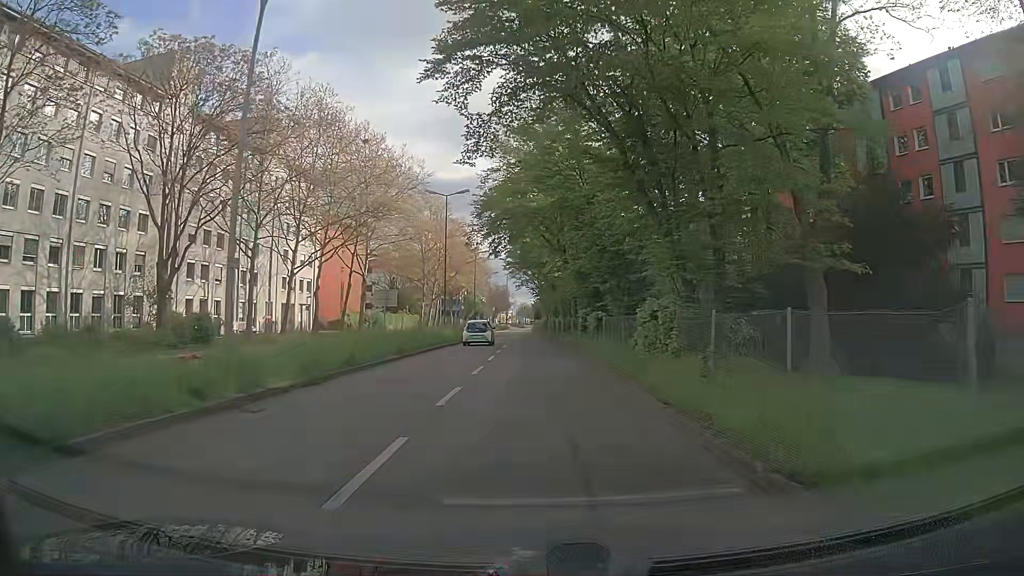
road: secondary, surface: asphalt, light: Day
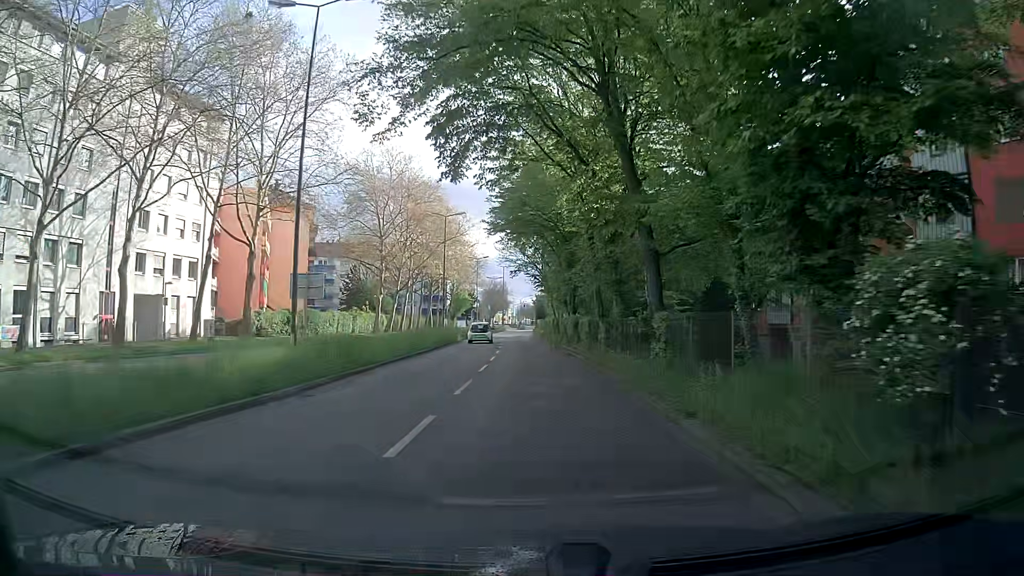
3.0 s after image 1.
(+0.1, +28.5) m; 0°
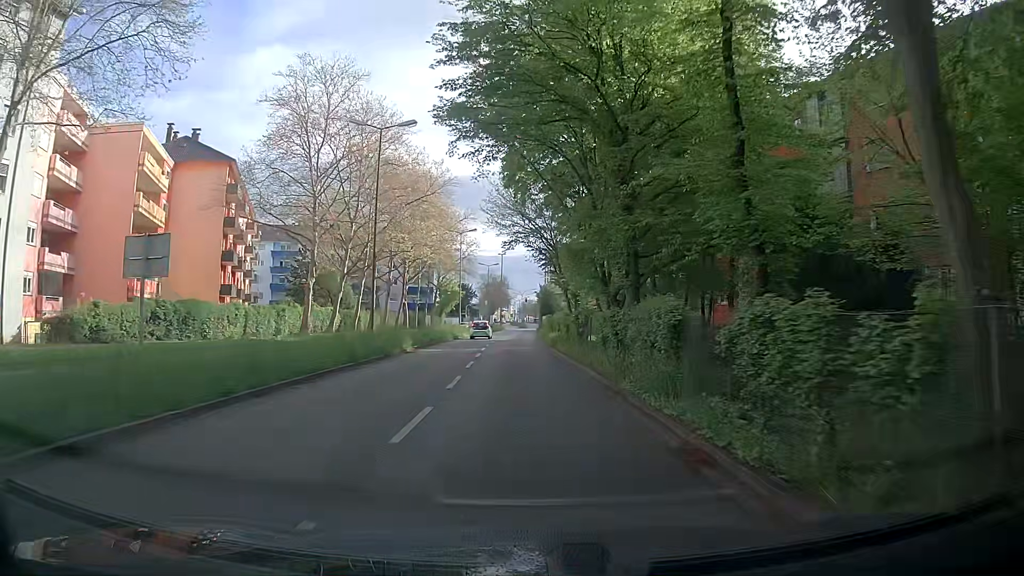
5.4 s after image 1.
(0.0, +23.3) m; -1°
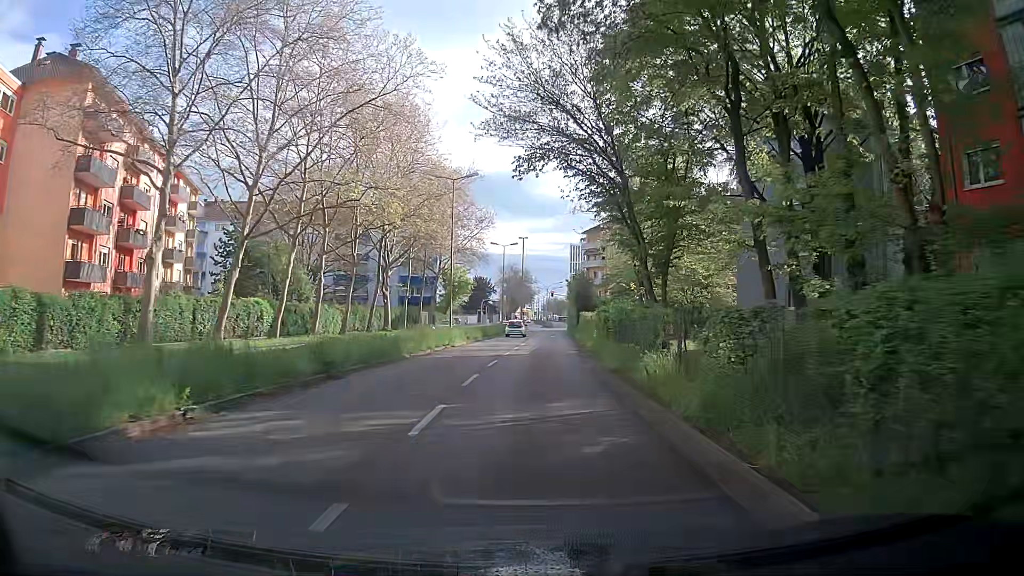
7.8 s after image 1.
(-0.3, +23.8) m; -1°
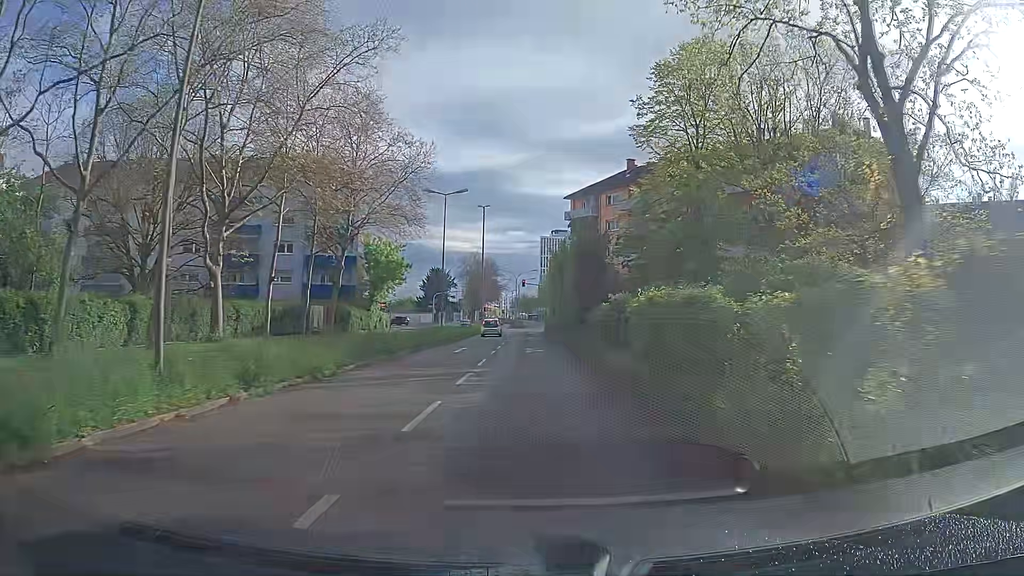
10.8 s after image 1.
(+0.2, +29.5) m; +3°
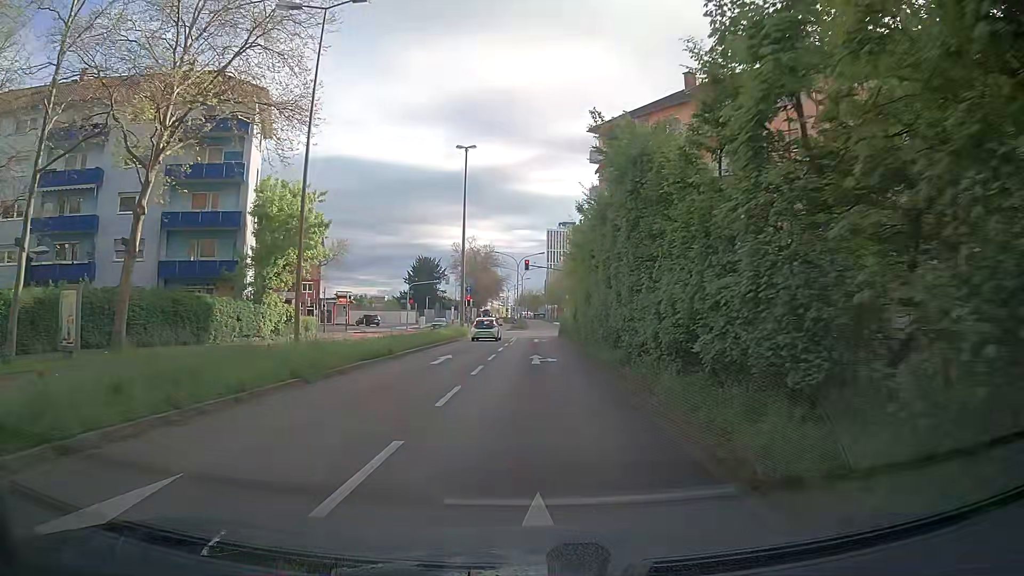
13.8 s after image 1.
(-0.5, +27.5) m; -2°
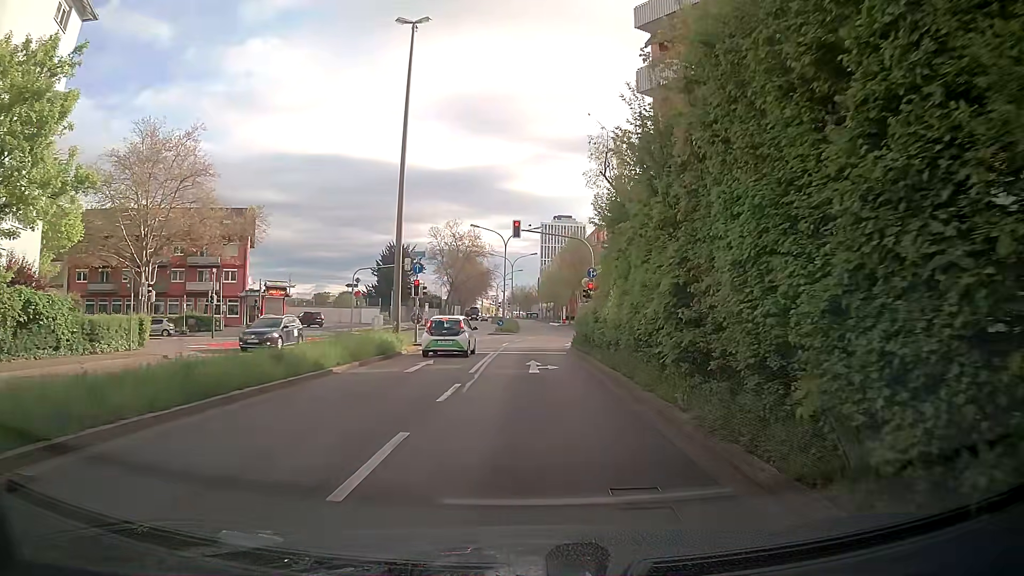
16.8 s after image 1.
(+0.1, +23.4) m; 0°
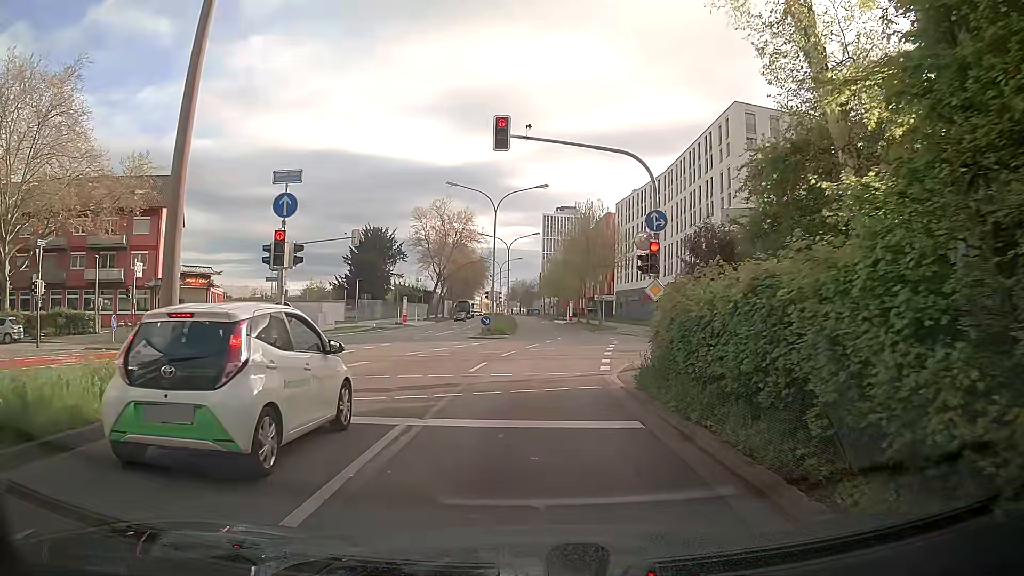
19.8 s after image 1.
(-0.1, +18.2) m; 0°
